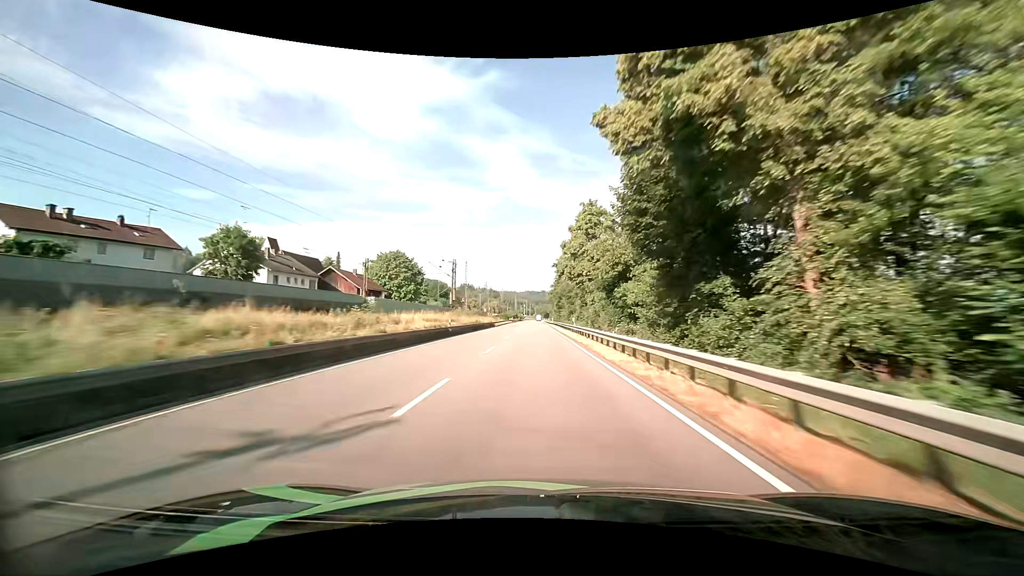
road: primary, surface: asphalt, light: Day
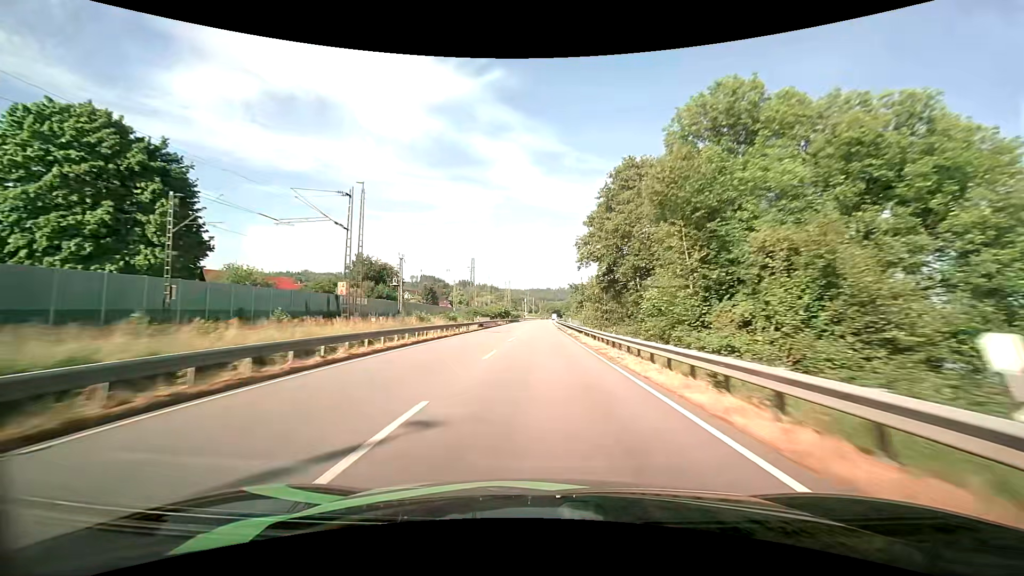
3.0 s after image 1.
(-0.5, +87.5) m; 0°
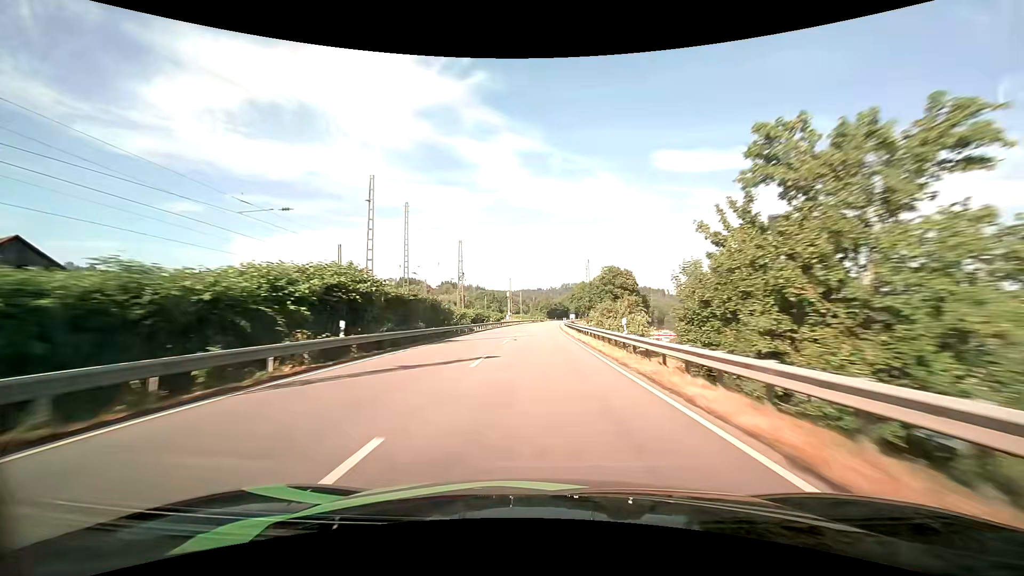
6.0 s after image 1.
(+0.2, +86.7) m; +1°
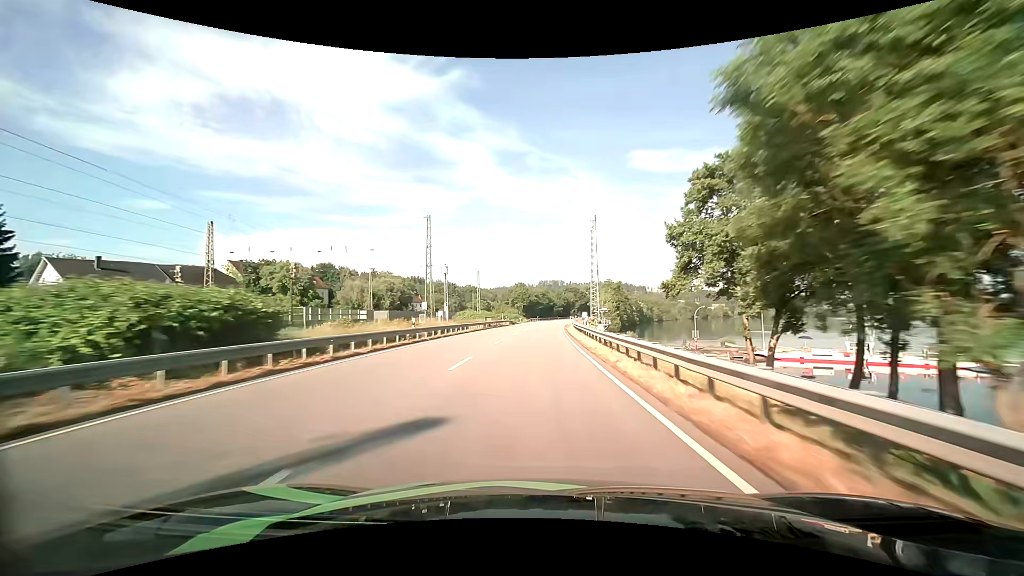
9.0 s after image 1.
(+1.5, +85.2) m; +3°
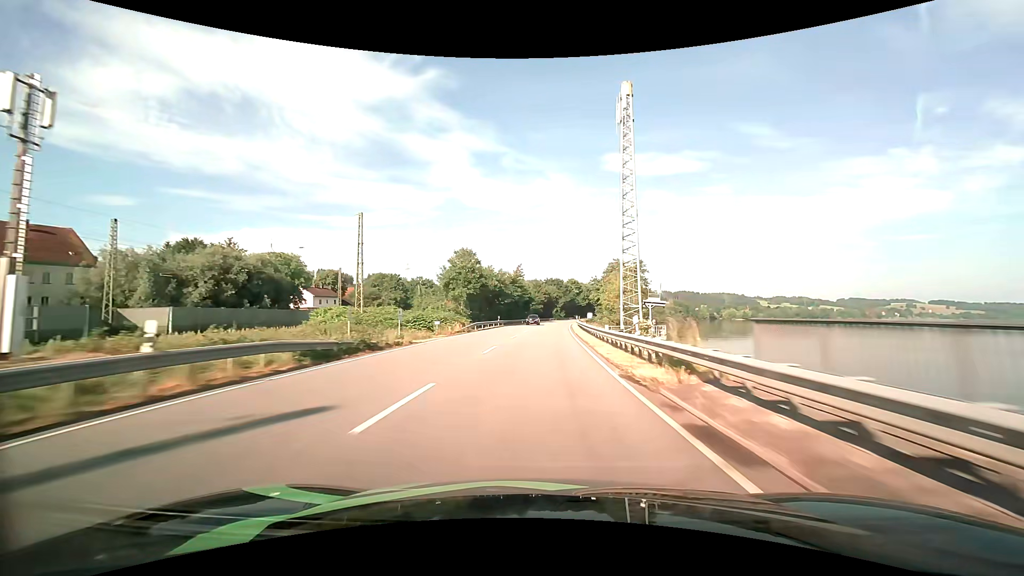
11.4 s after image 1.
(+1.6, +66.6) m; +3°
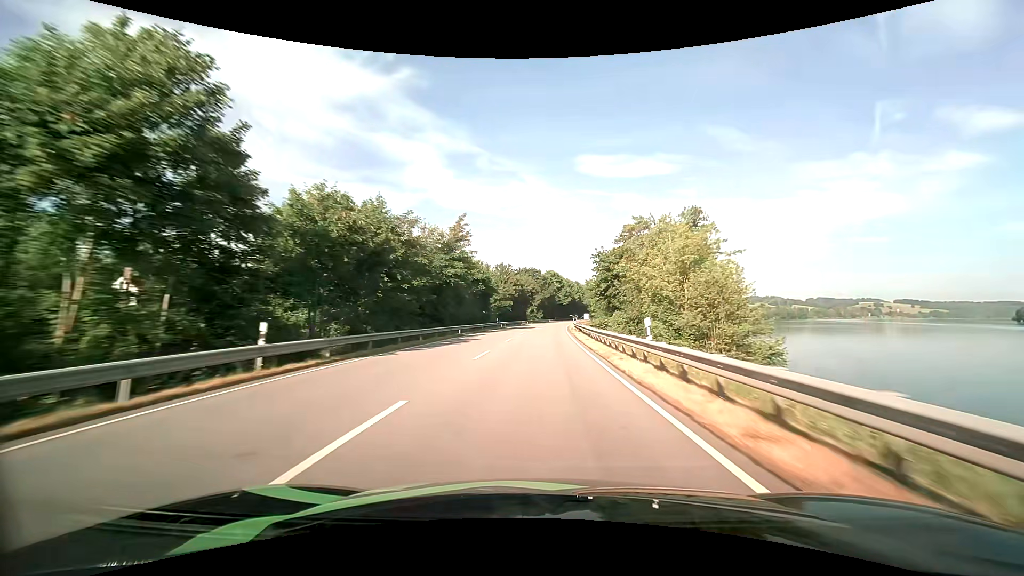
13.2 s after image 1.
(+1.4, +50.0) m; +3°
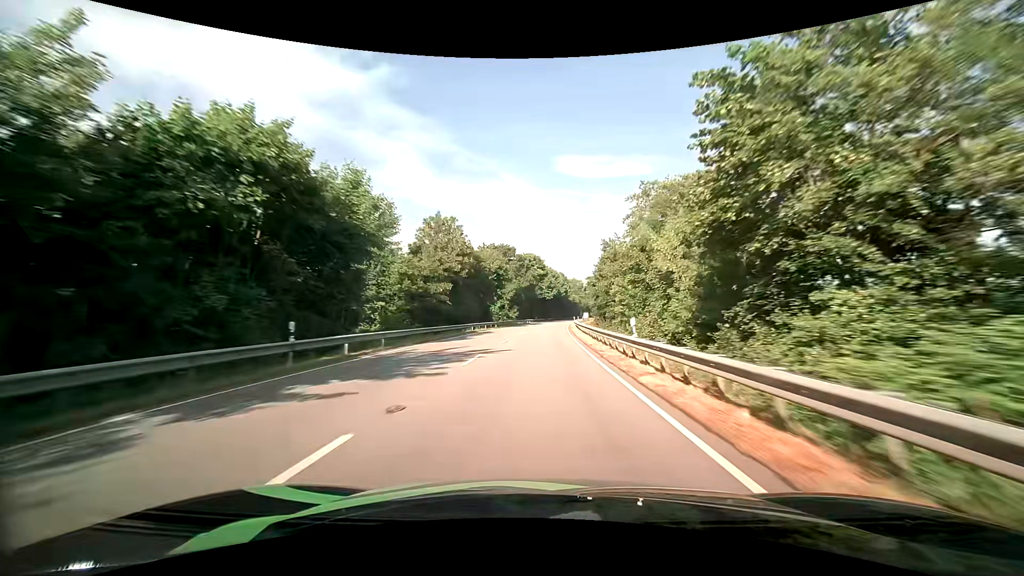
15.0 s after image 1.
(+1.0, +50.3) m; +3°
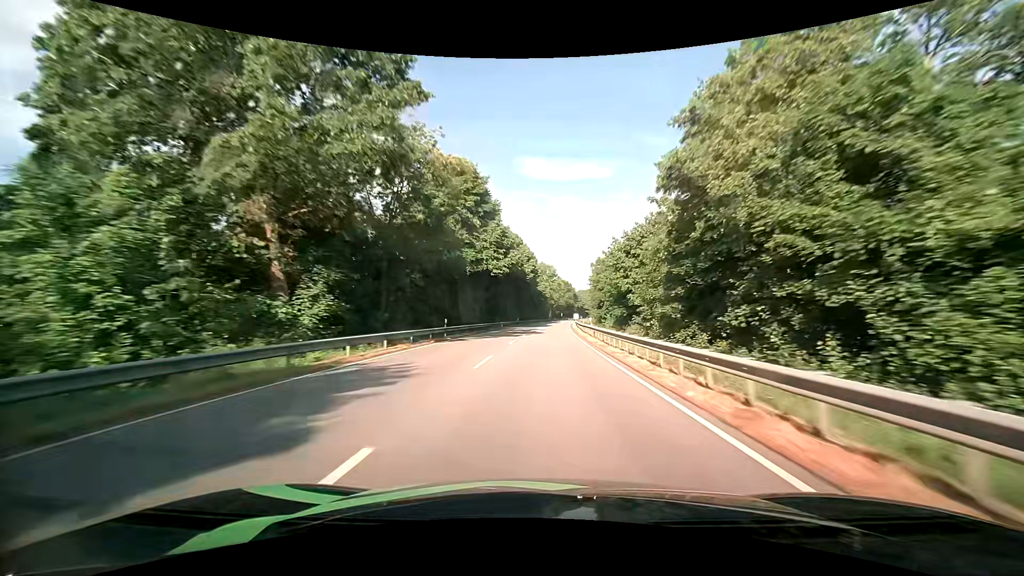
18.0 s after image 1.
(+2.6, +84.8) m; +4°
(0, +10) (0, +20) (+1, +30) (+1, +40) (+1, +50) (+2, +60) (+2, +70) (+3, +80) (+4, +90) (+4, +100) m
